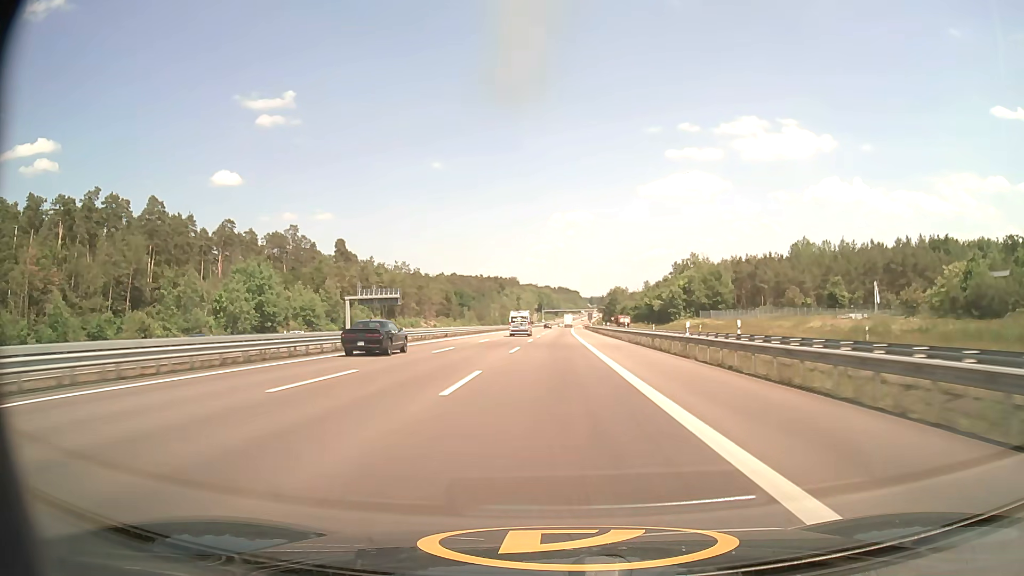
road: motorway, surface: asphalt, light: Day
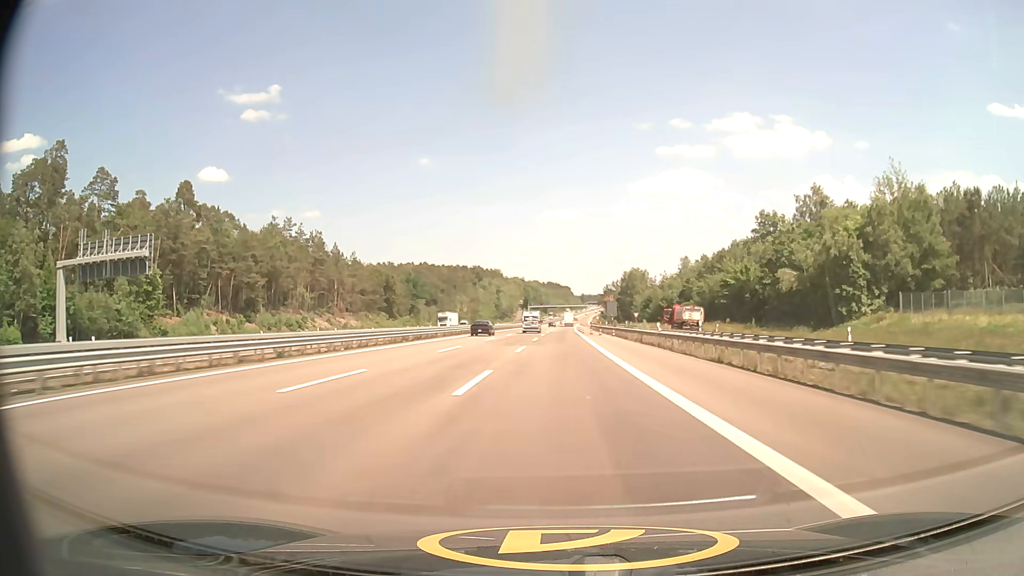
(+0.6, +89.2) m; +1°
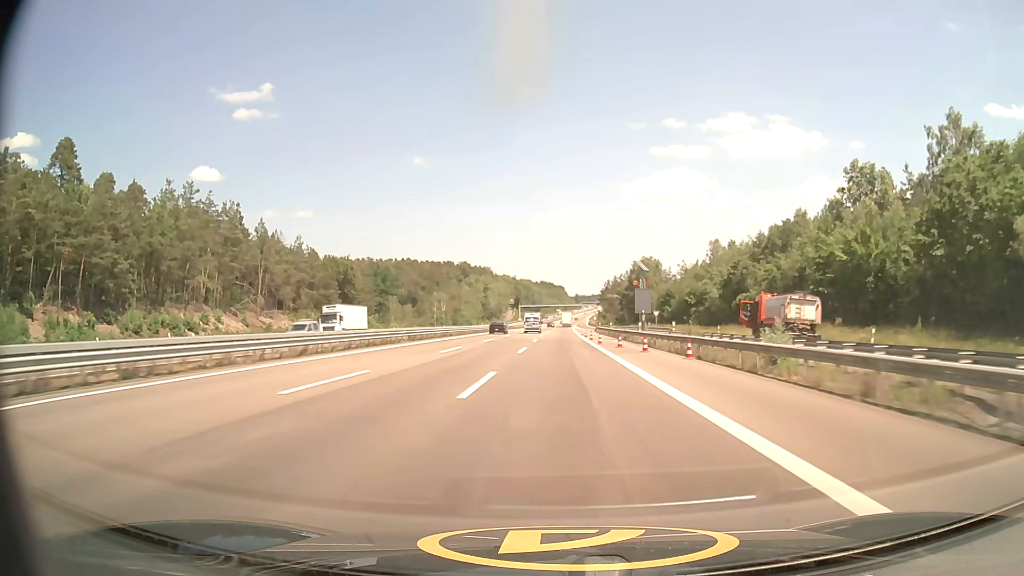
(+0.2, +36.0) m; +1°
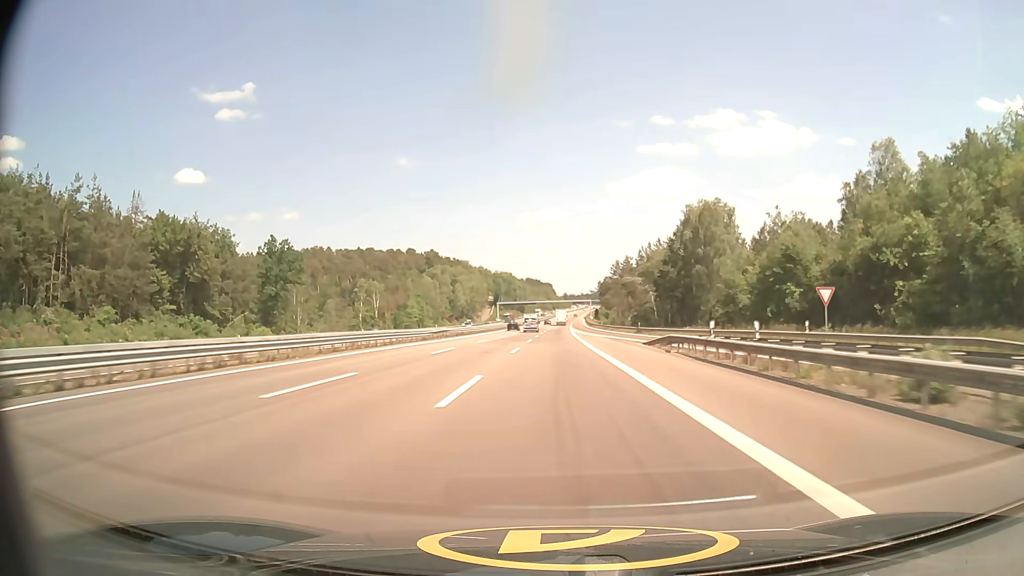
(+0.8, +72.5) m; +1°
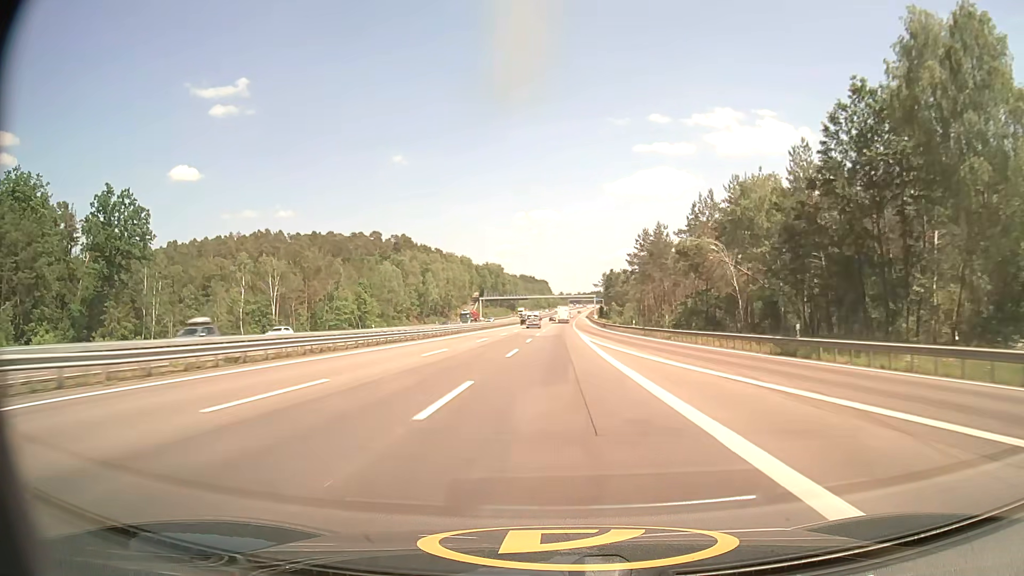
(+0.2, +55.9) m; 0°
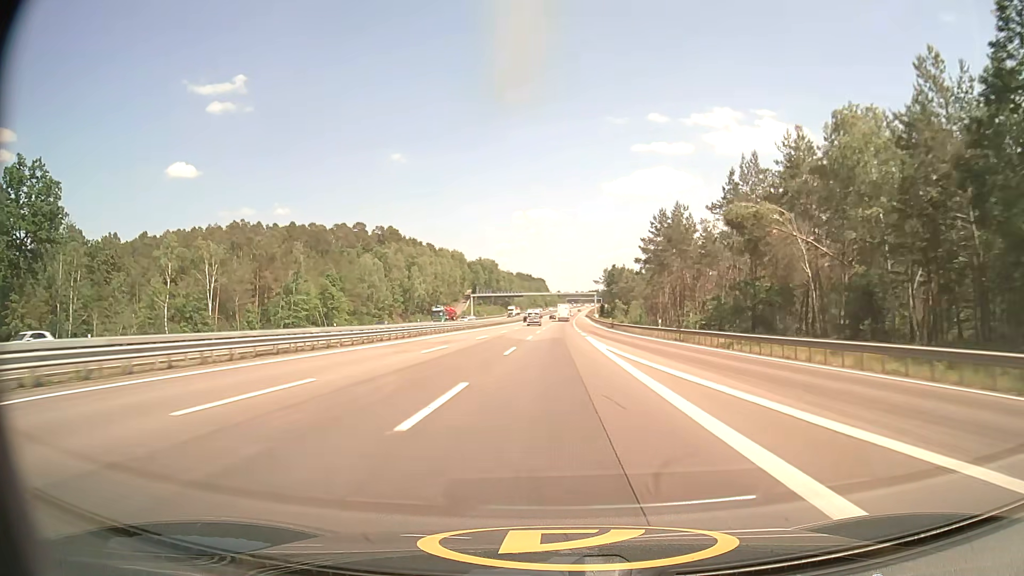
(0.0, +18.9) m; 0°
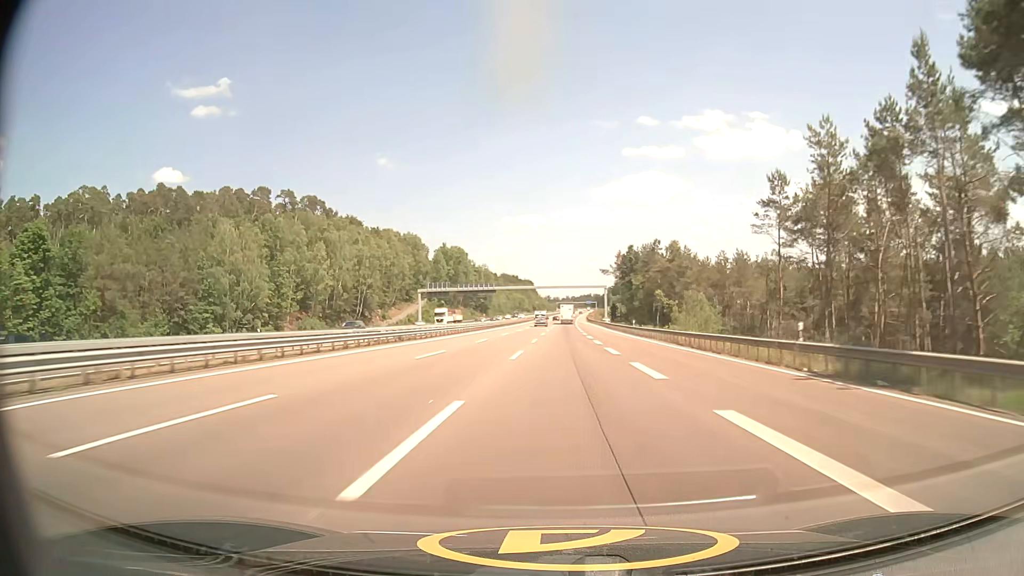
(+0.4, +76.2) m; +1°
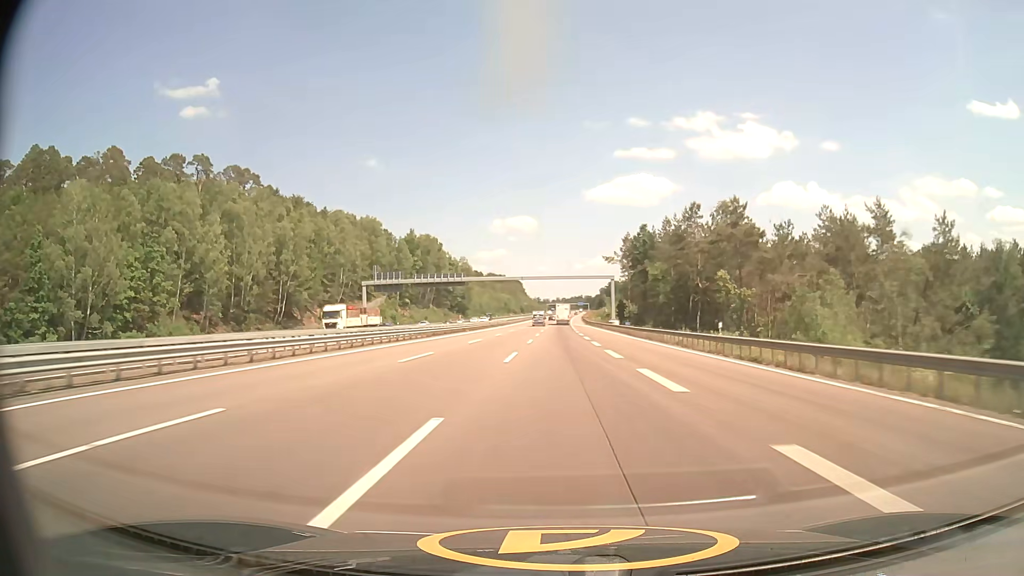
(+0.3, +38.3) m; +1°
(0, +10) (0, +20) (0, +30) (0, +40) (0, +50) (0, +60) (+1, +70) (+1, +80) (+1, +90) (+1, +100) m
